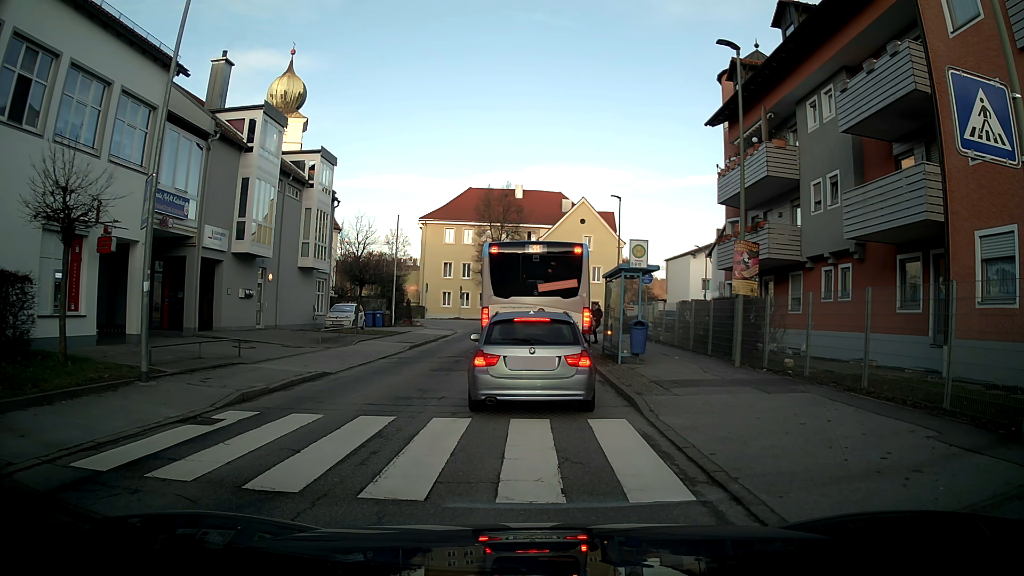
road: unclassified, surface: asphalt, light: Day
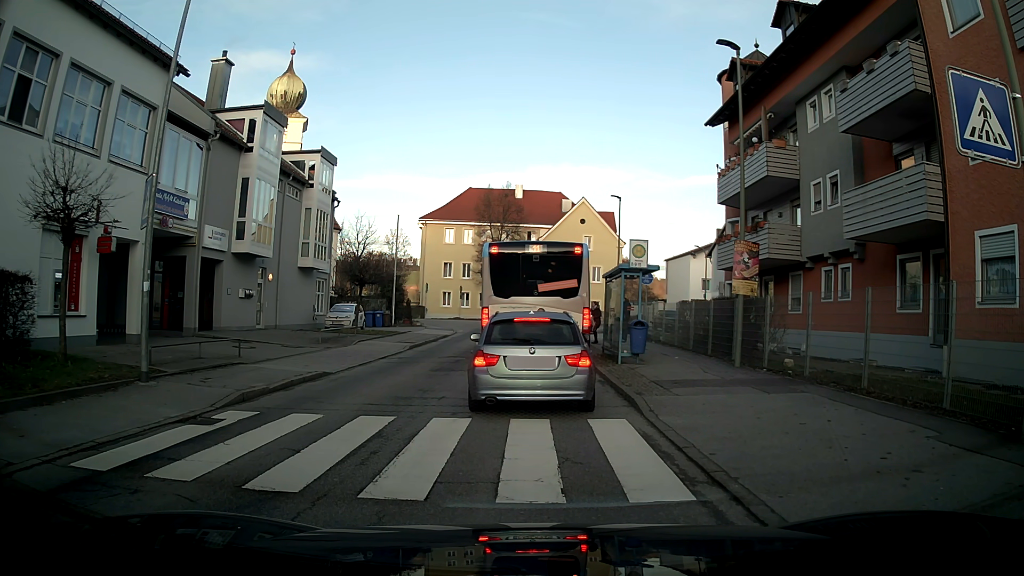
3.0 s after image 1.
(0.0, 0.0) m; 0°
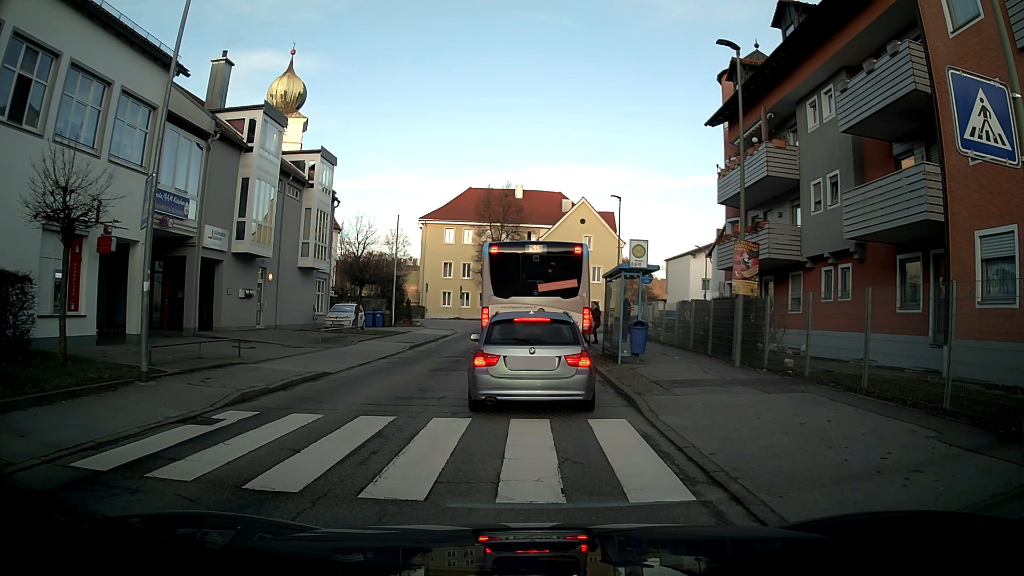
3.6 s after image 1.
(0.0, 0.0) m; 0°
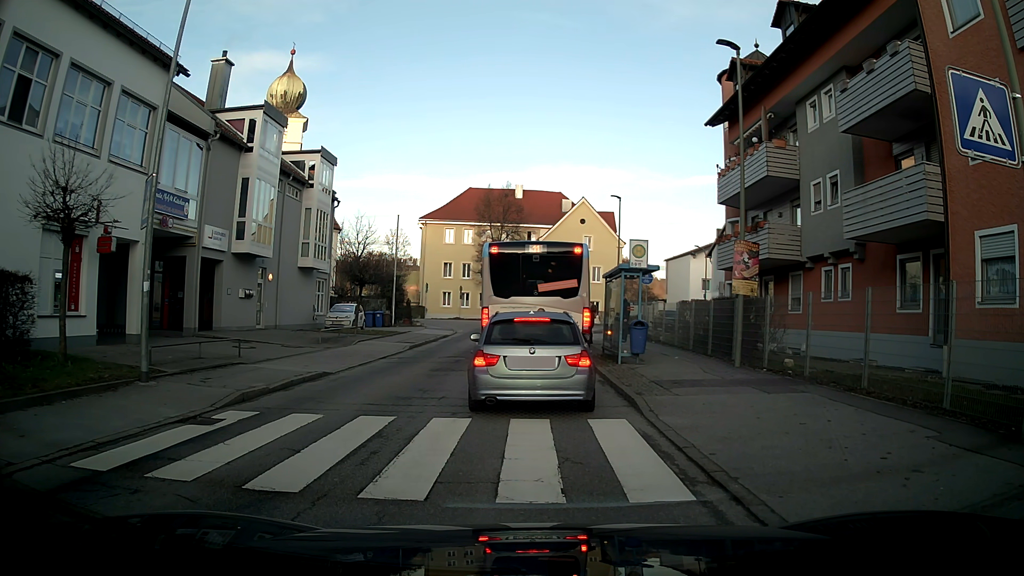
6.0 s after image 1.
(0.0, 0.0) m; 0°
(0, +10) (0, +20) (0, +30) (0, +40) (+1, +50) (+7, +58) (+16, +62) (+26, +63) (+36, +64) (+46, +64) m
